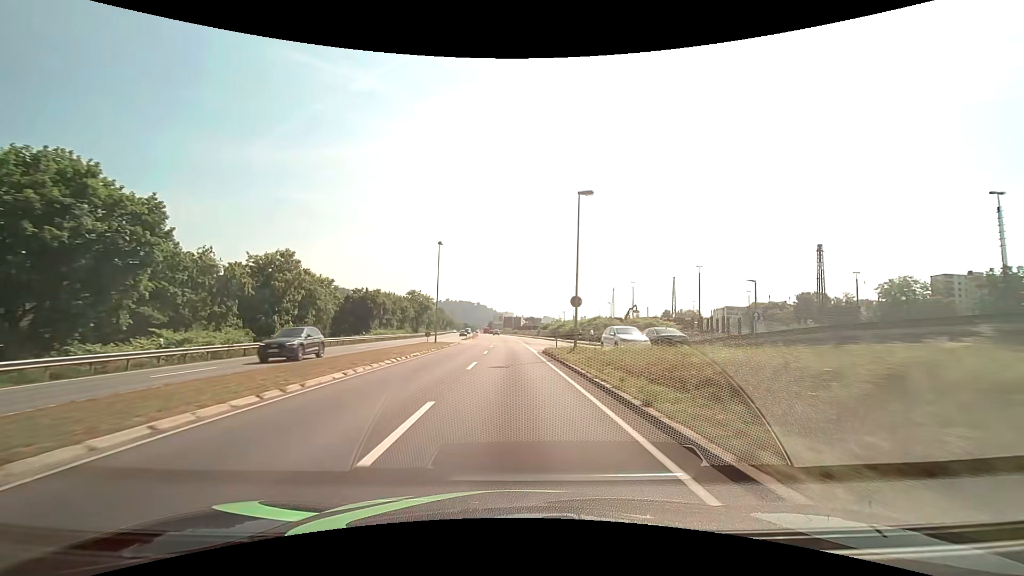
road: primary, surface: asphalt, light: Day
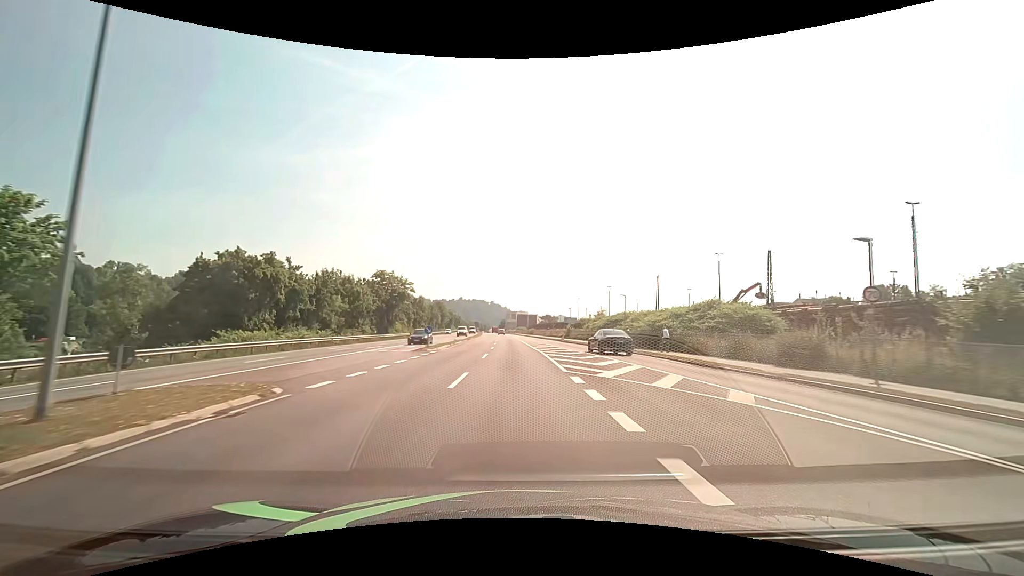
(-0.6, +41.9) m; -2°
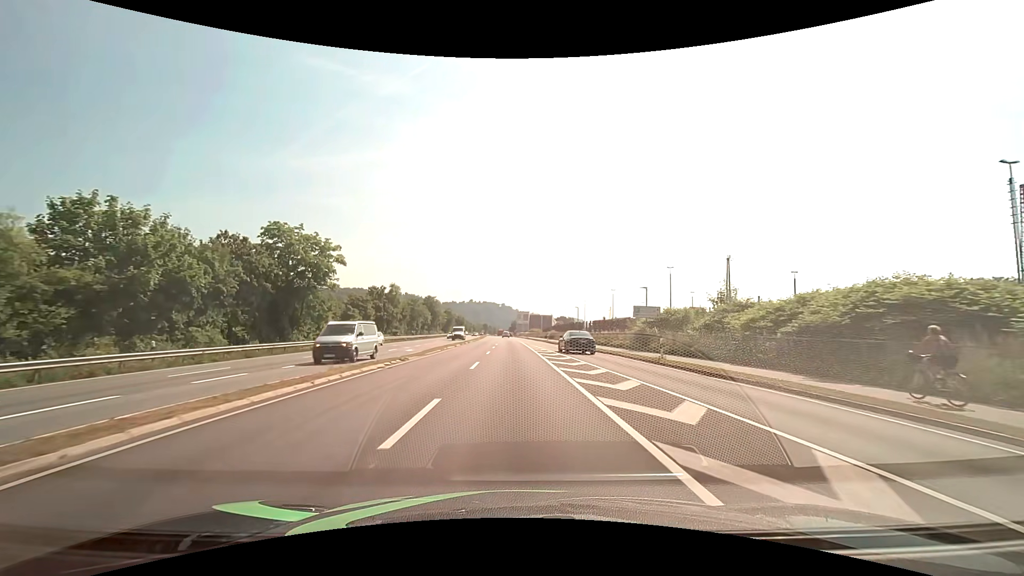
(-0.5, +41.8) m; -1°
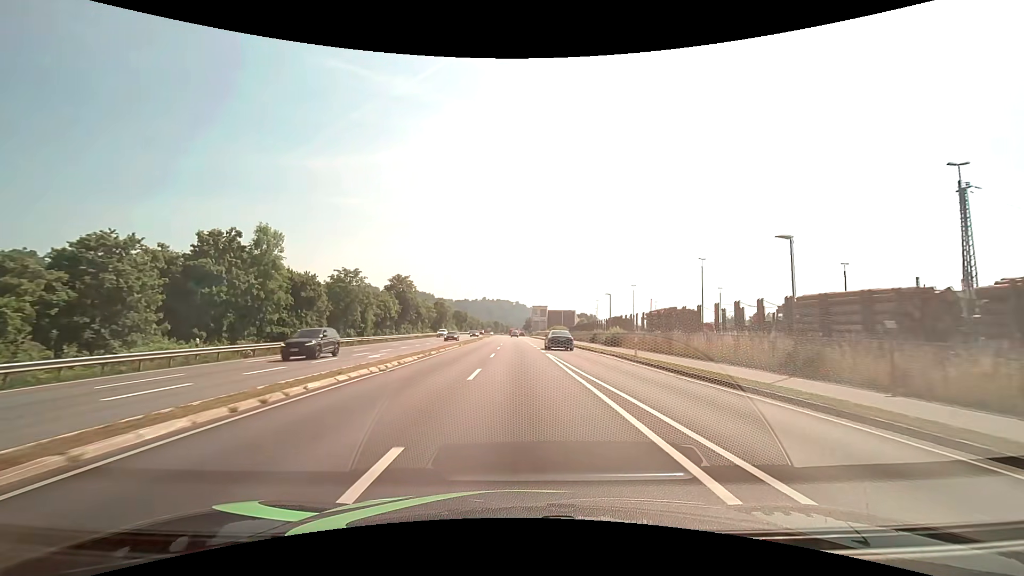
(-0.8, +52.0) m; -2°
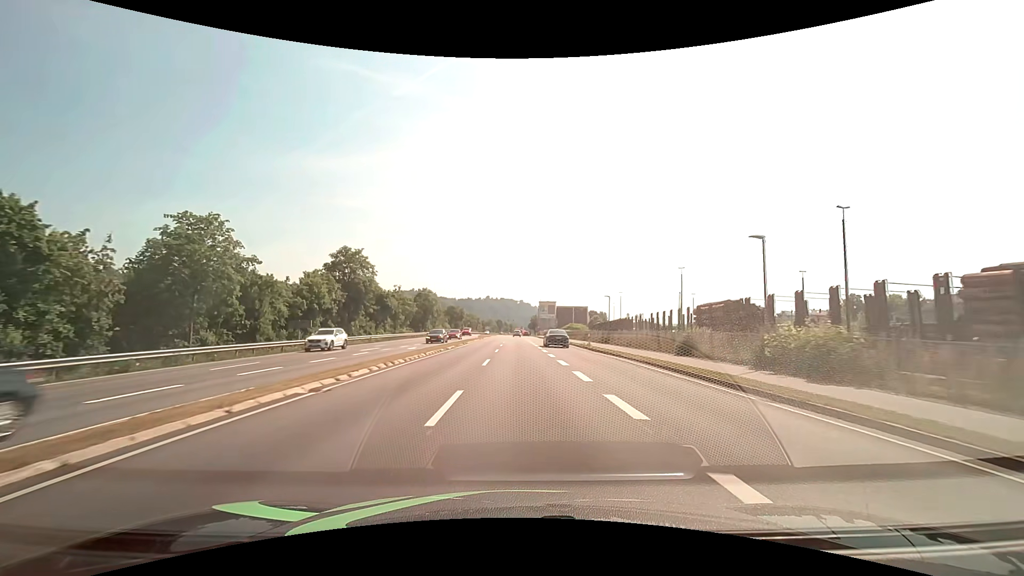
(0.0, +30.7) m; 0°
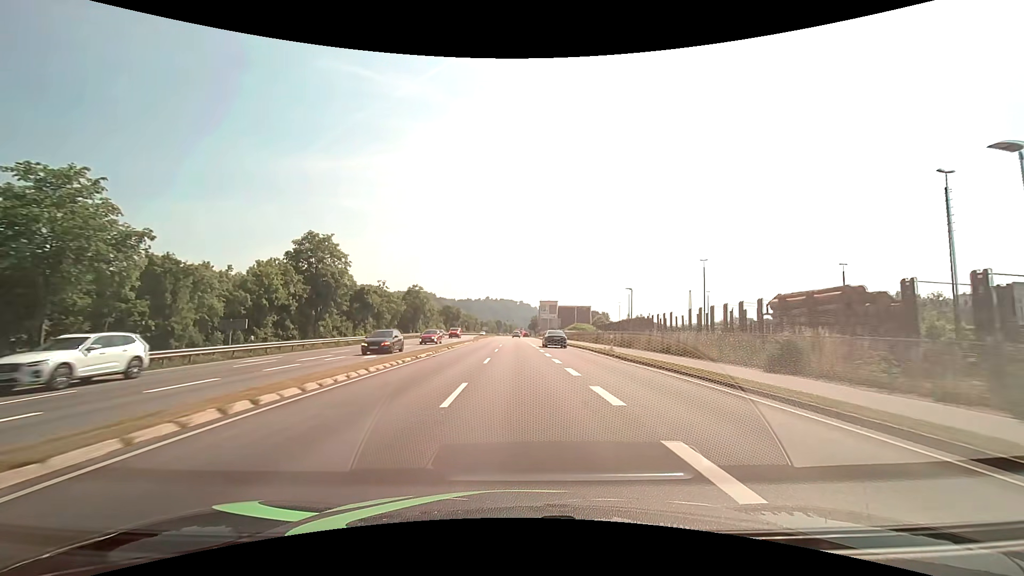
(0.0, +10.2) m; 0°
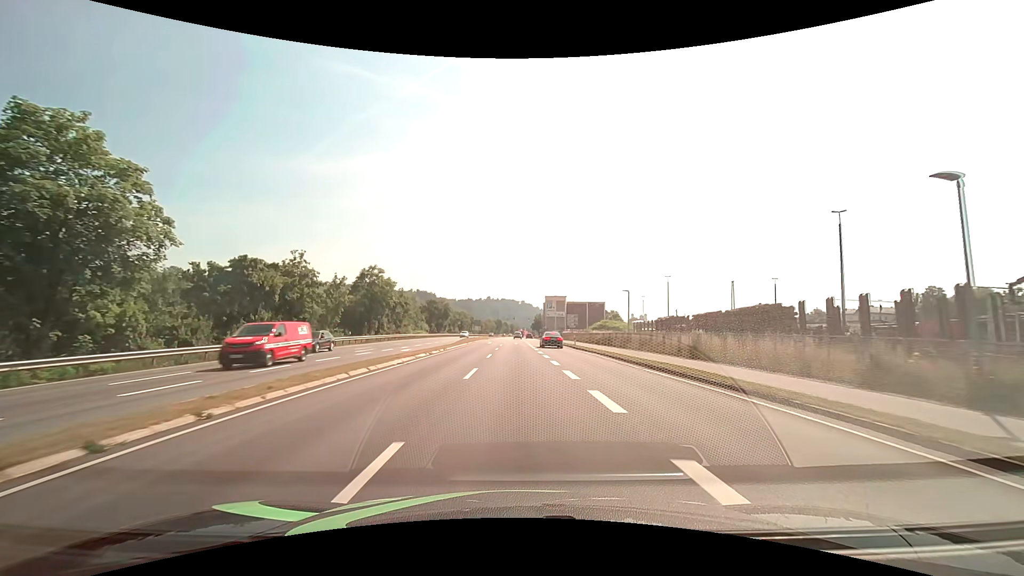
(-0.1, +30.8) m; 0°
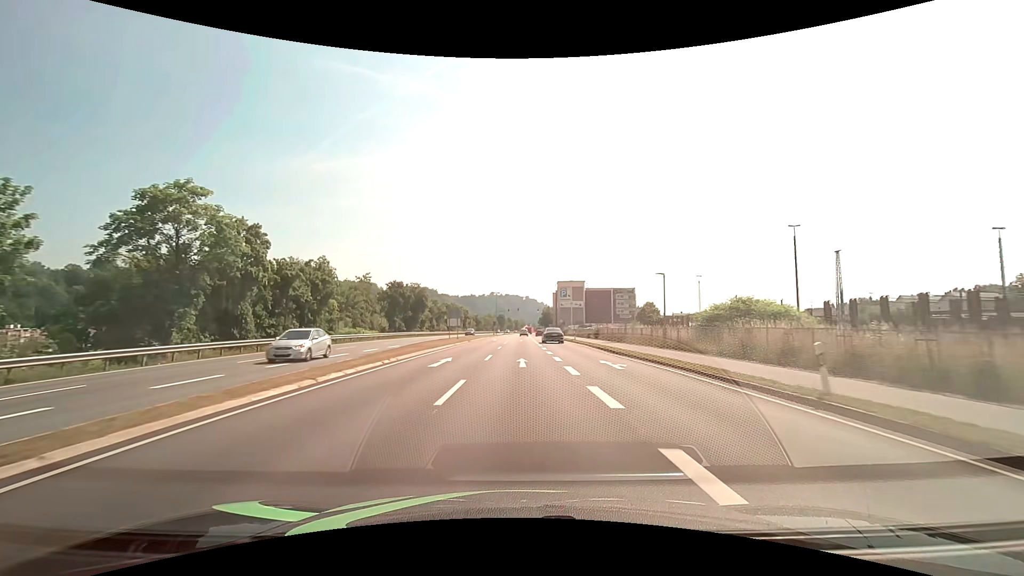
(-0.2, +41.2) m; 0°
(0, +10) (0, +20) (0, +30) (0, +40) (0, +50) (0, +60) (0, +70) (0, +80) (0, +90) (+1, +100) m
